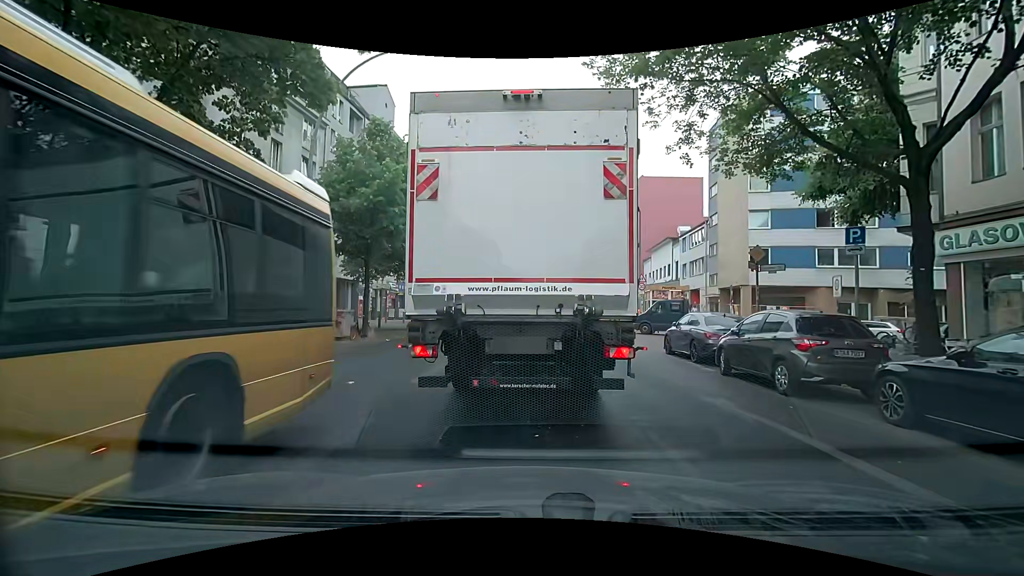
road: secondary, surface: asphalt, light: Day
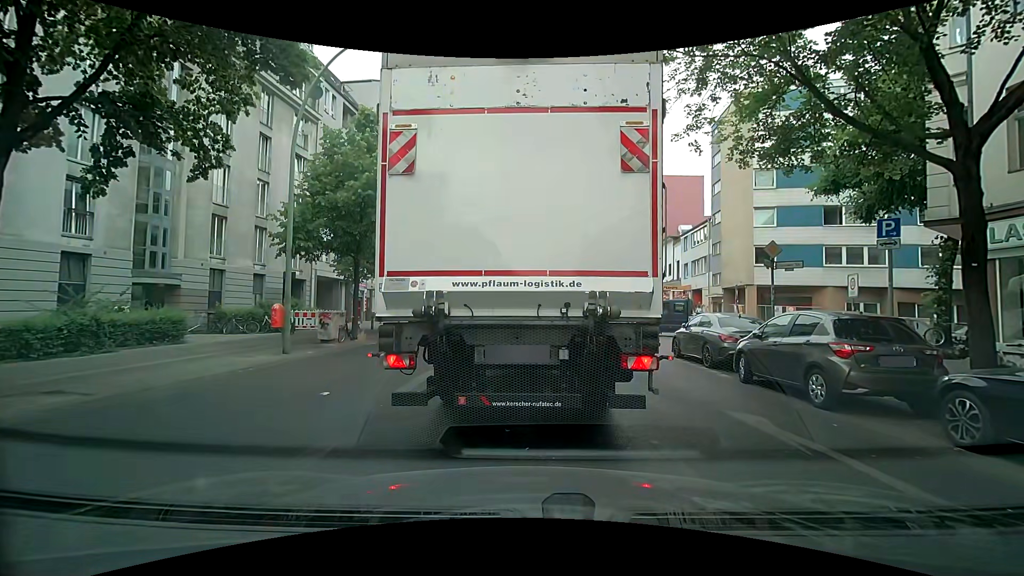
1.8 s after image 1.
(0.0, +1.1) m; 0°
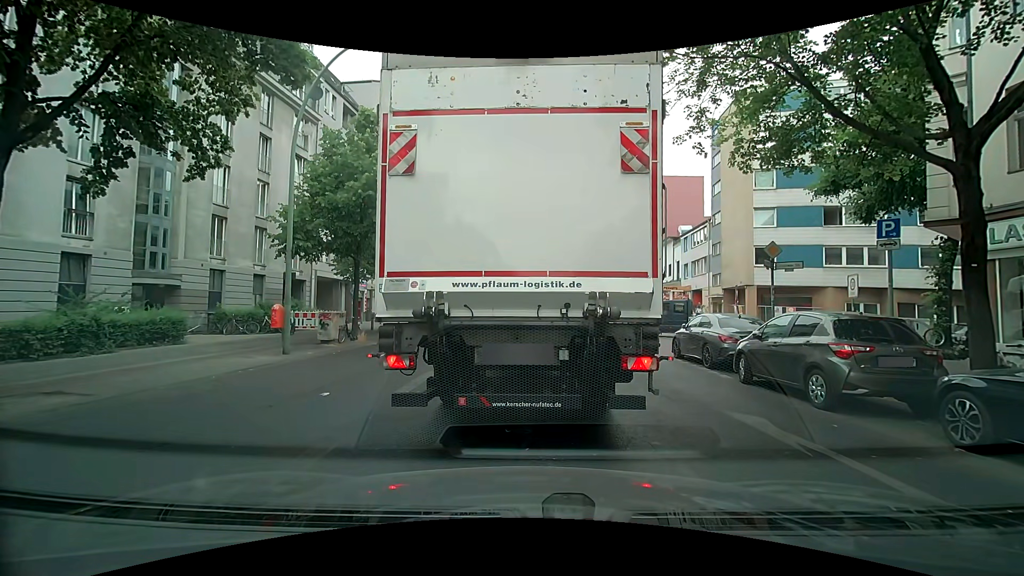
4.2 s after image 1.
(0.0, +0.1) m; 0°
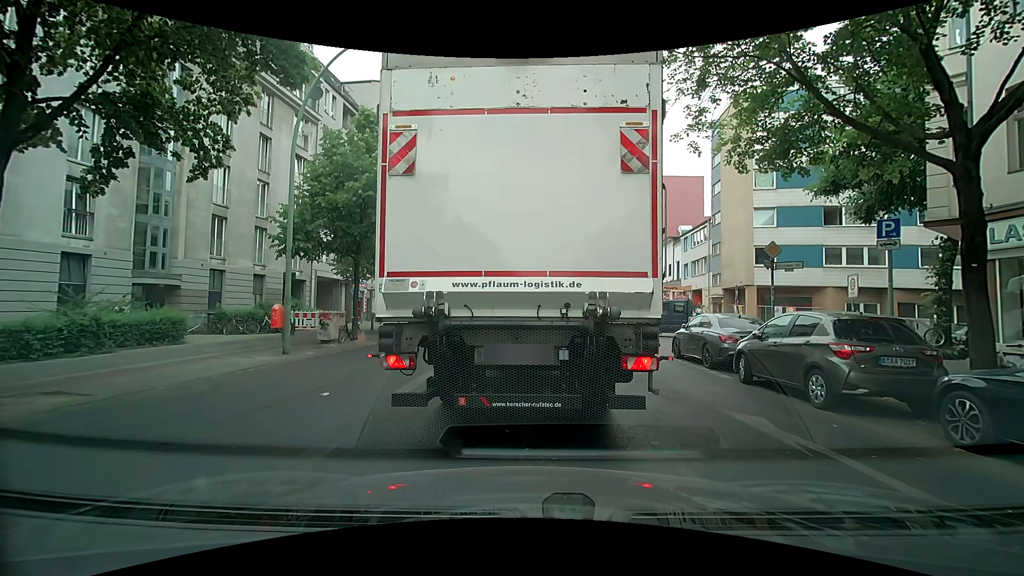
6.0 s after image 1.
(0.0, 0.0) m; 0°
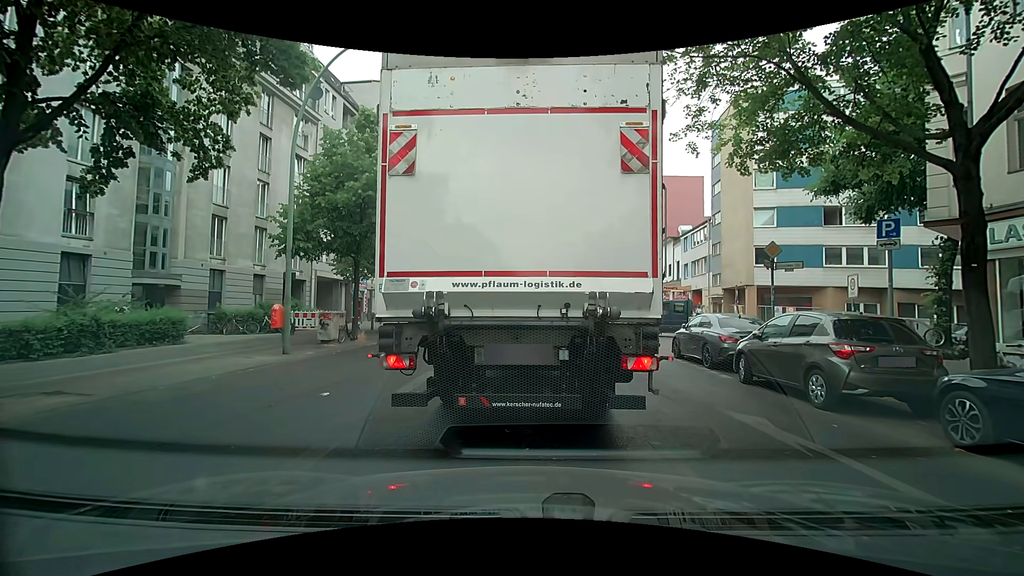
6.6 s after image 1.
(0.0, 0.0) m; 0°
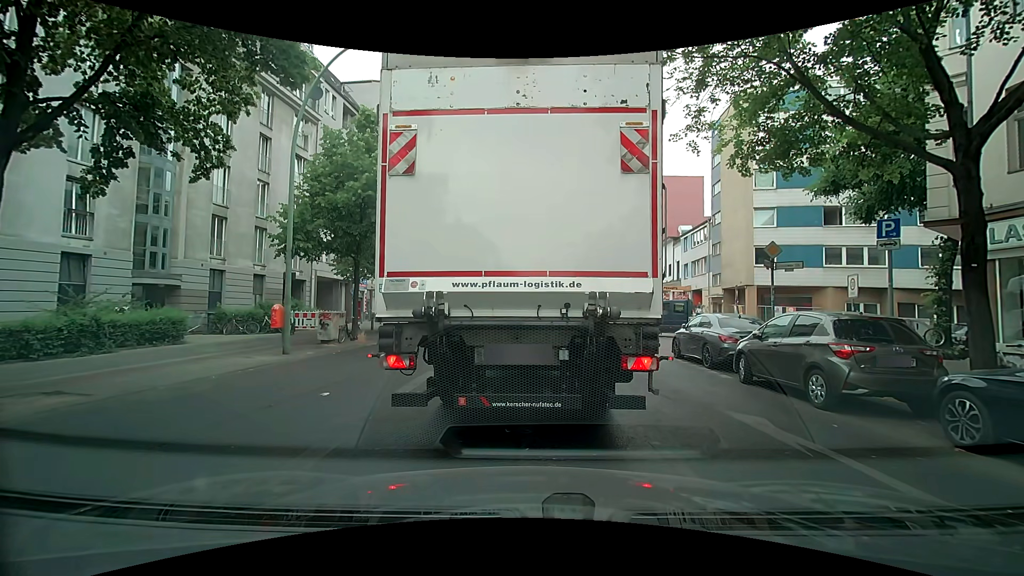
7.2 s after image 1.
(0.0, 0.0) m; 0°
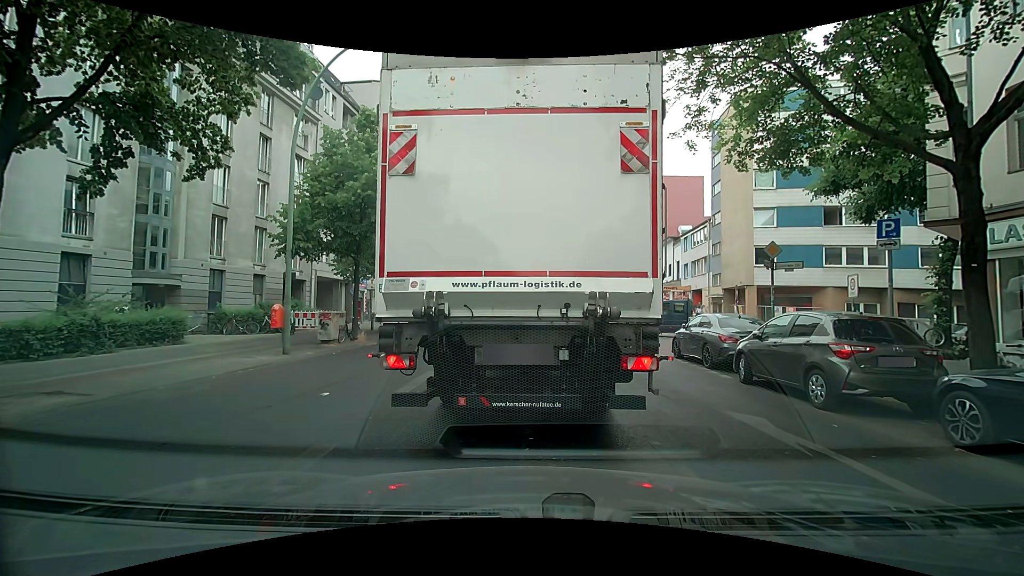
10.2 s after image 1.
(0.0, 0.0) m; 0°
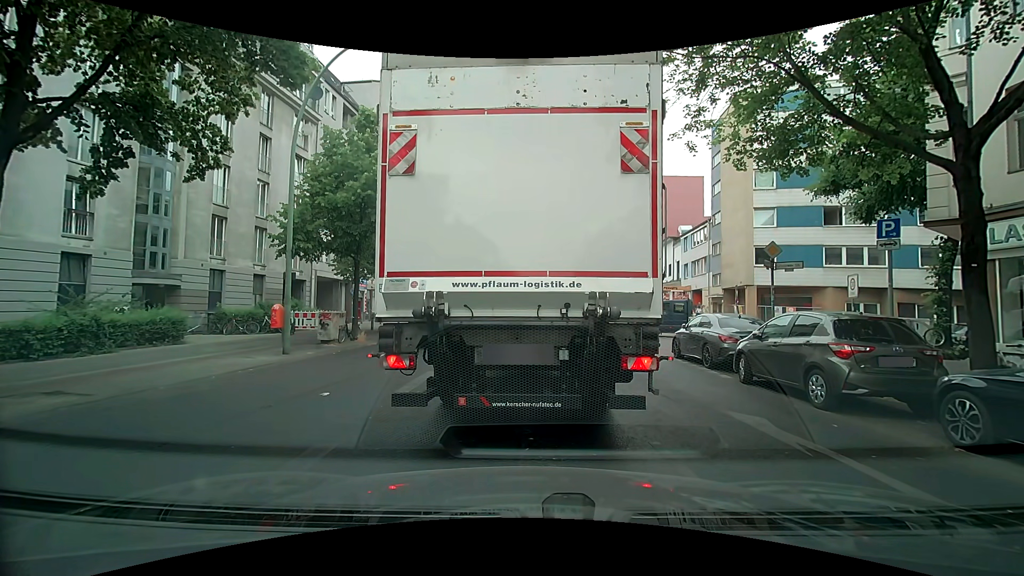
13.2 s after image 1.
(0.0, 0.0) m; 0°
